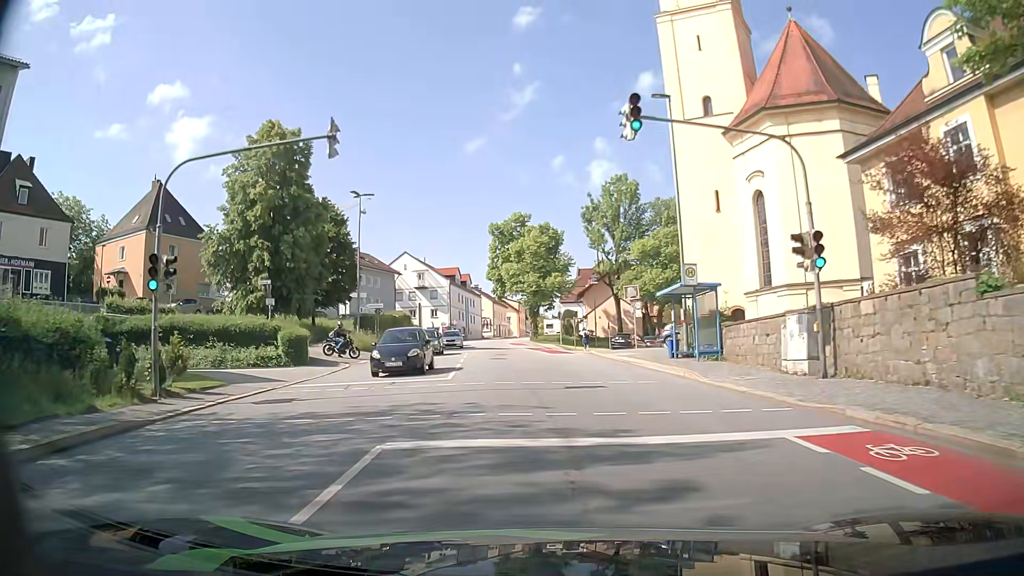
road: tertiary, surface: asphalt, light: Day
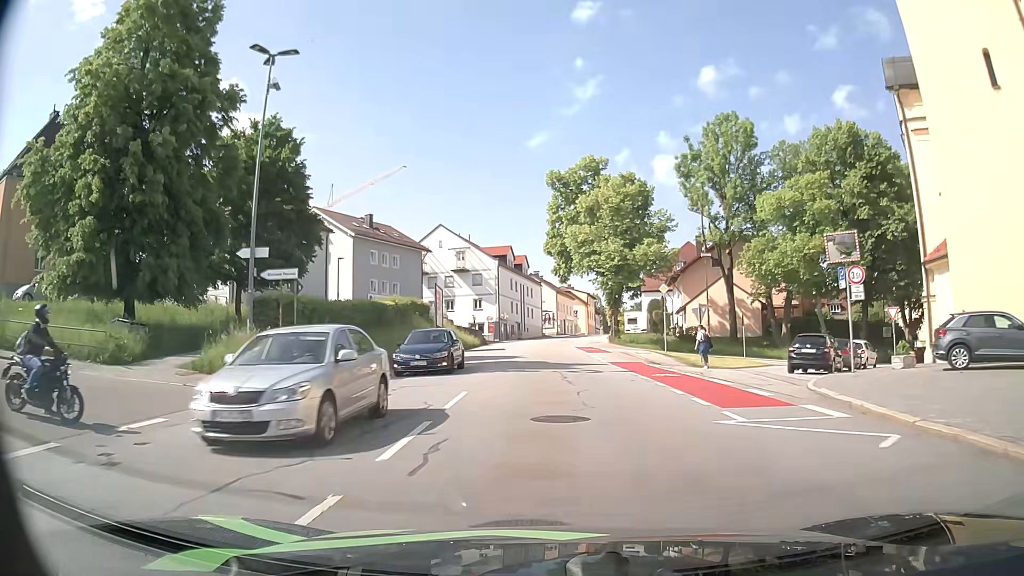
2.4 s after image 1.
(-1.5, +25.5) m; -6°
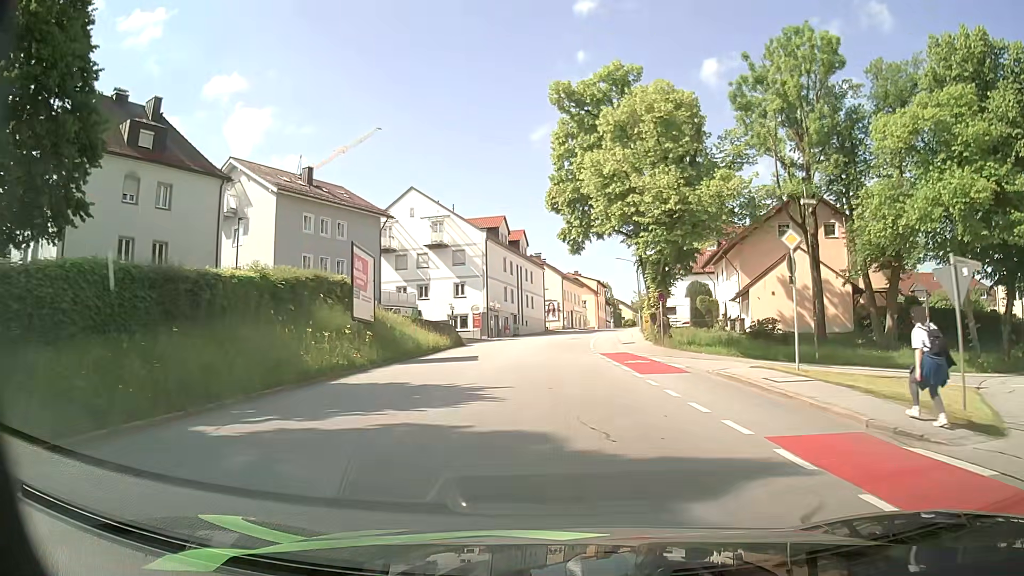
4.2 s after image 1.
(0.0, +19.5) m; 0°
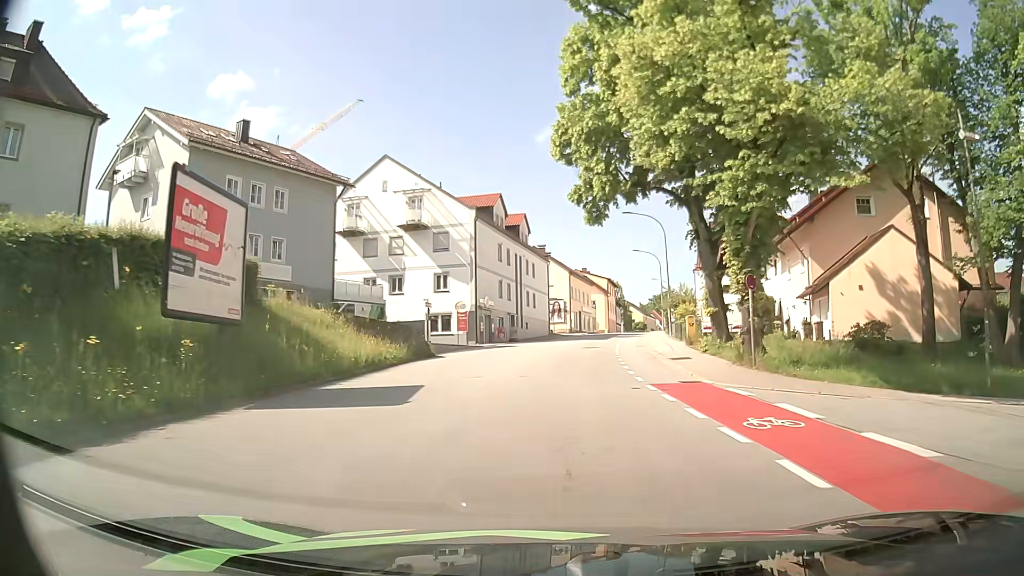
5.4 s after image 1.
(-0.1, +12.8) m; -1°
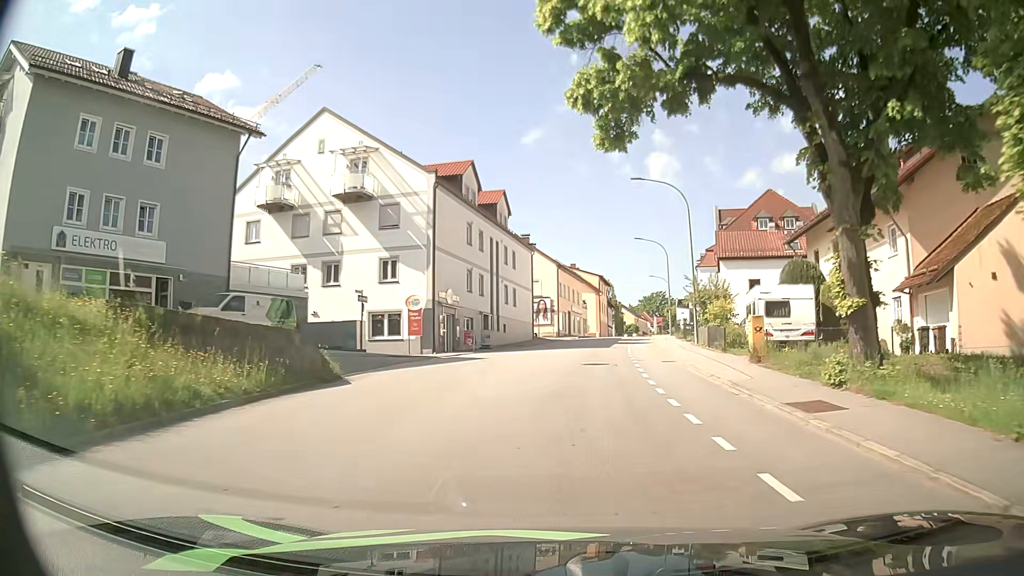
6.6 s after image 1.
(+0.1, +12.2) m; +1°
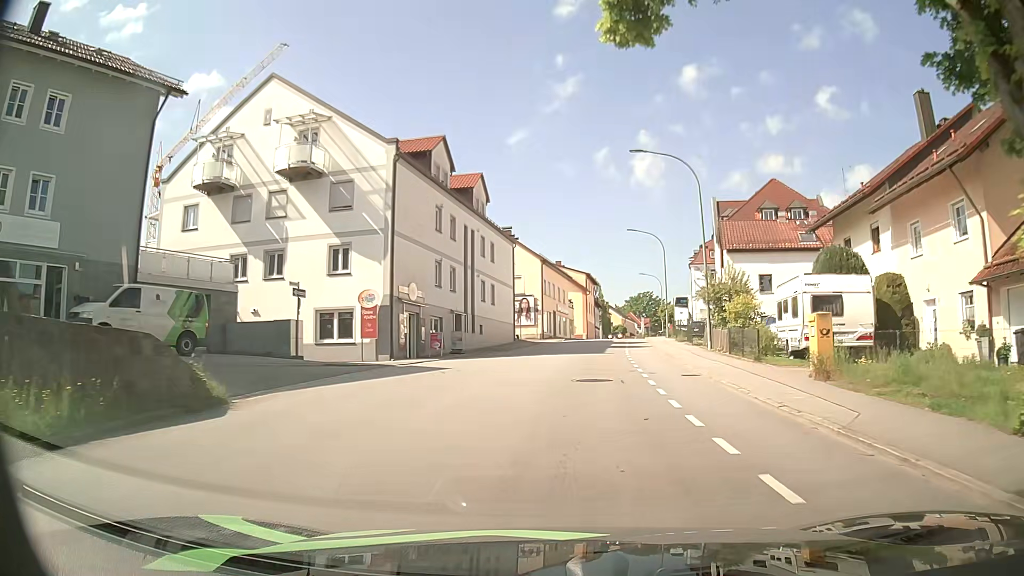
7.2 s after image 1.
(+0.1, +6.1) m; +2°
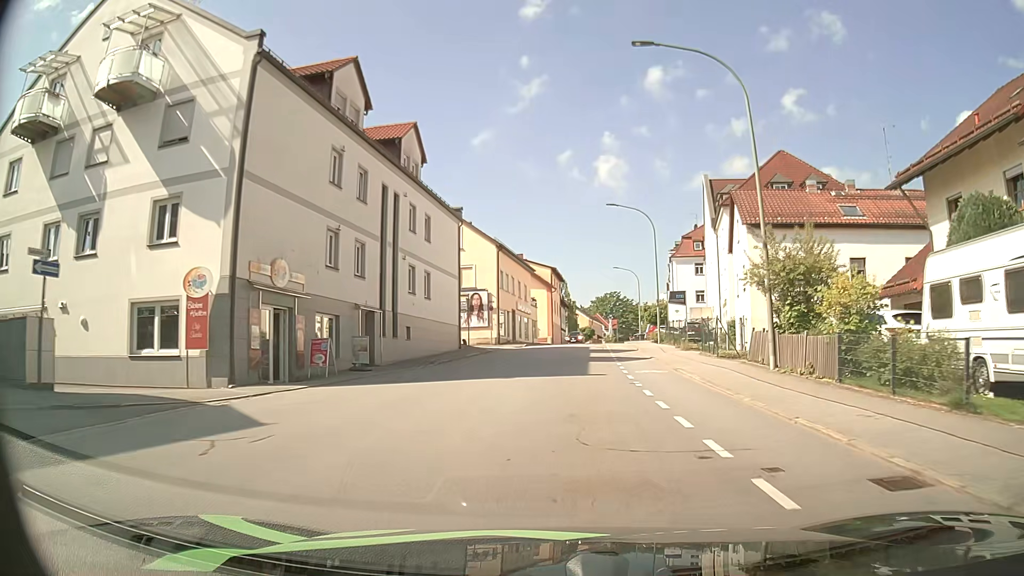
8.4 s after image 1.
(+0.3, +12.3) m; +2°
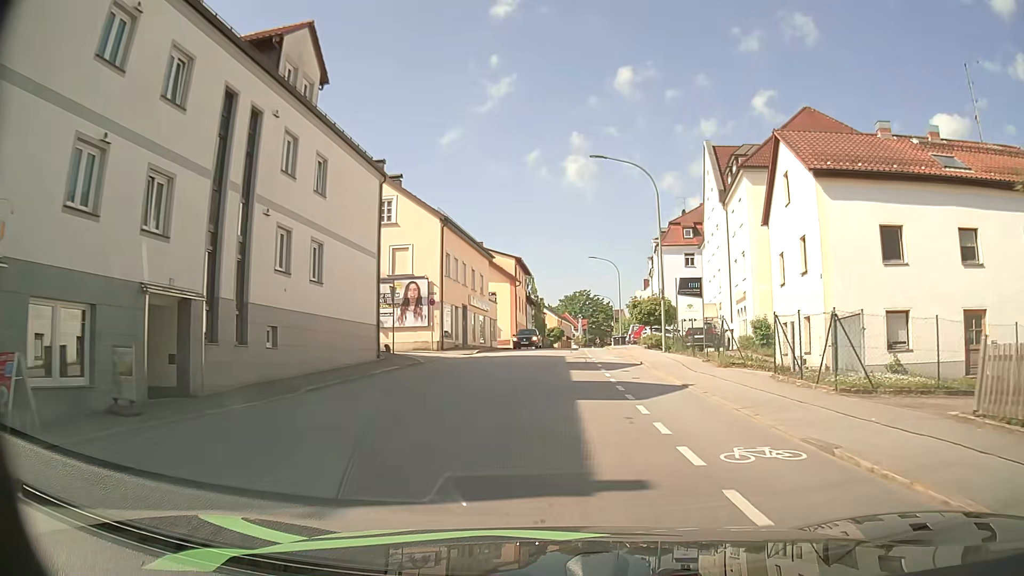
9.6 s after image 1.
(+0.5, +12.4) m; +4°
(0, +10) (0, +20) (+1, +30) (+1, +40) (+2, +50) (+2, +60) (+3, +70) (+4, +80) (+5, +90) (+5, +100) m
